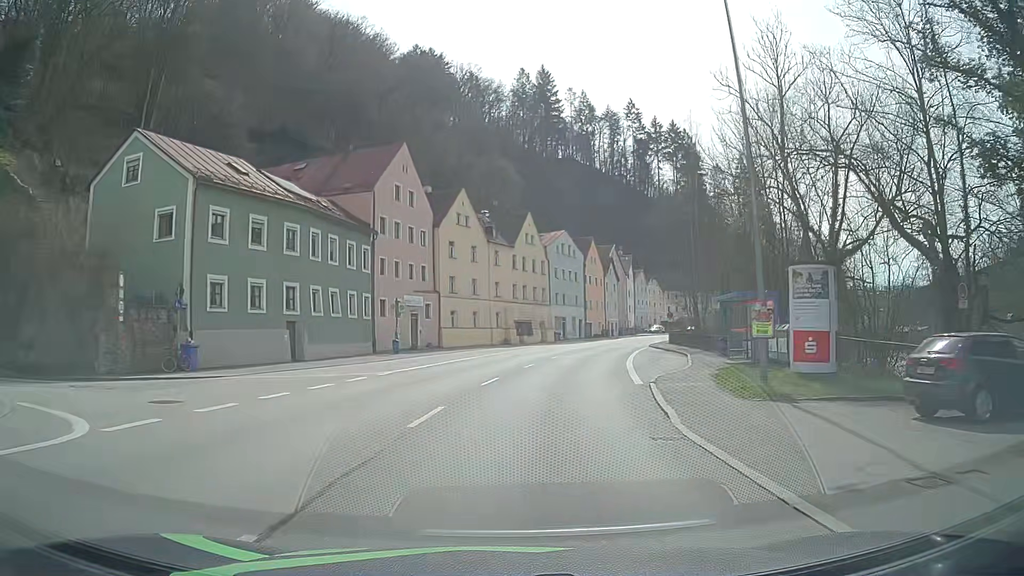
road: primary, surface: asphalt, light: Day
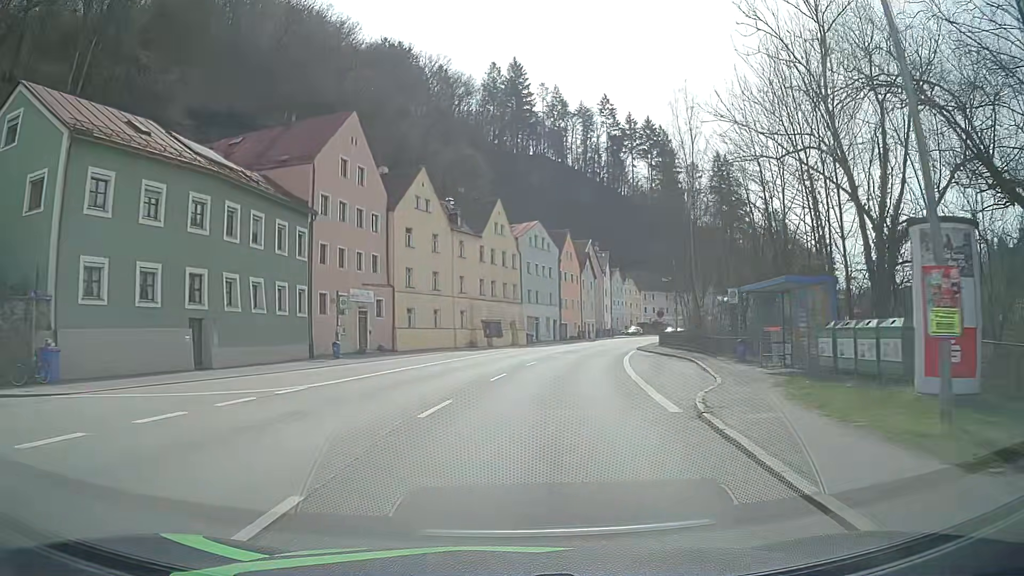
(+0.2, +7.8) m; +3°
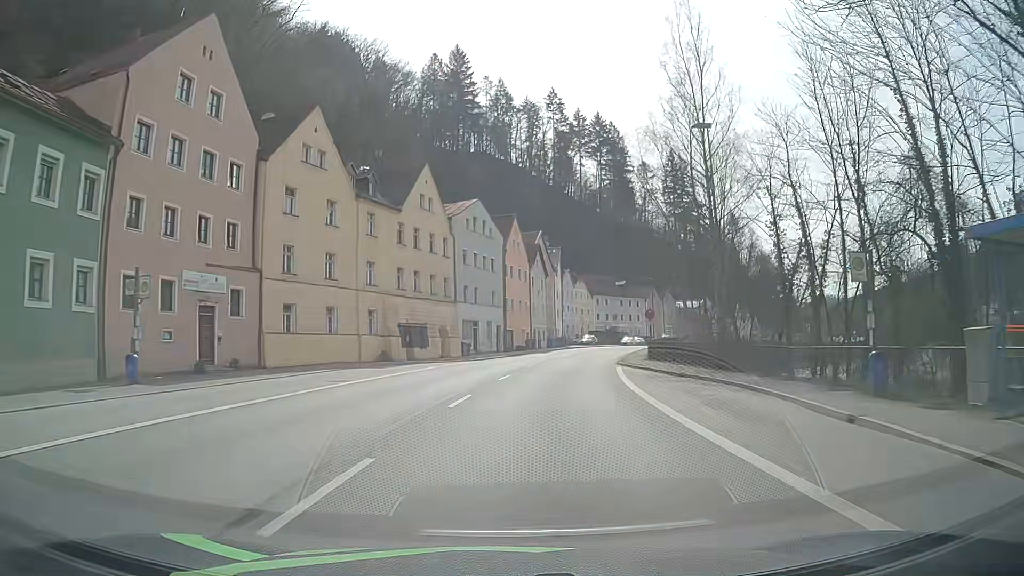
(+0.6, +15.6) m; +5°
